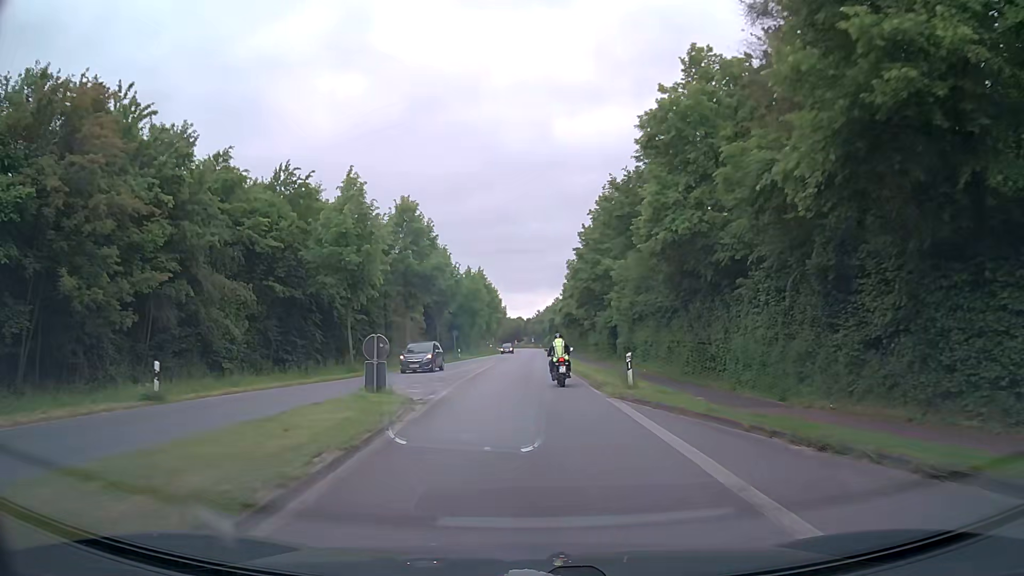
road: primary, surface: asphalt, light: Day
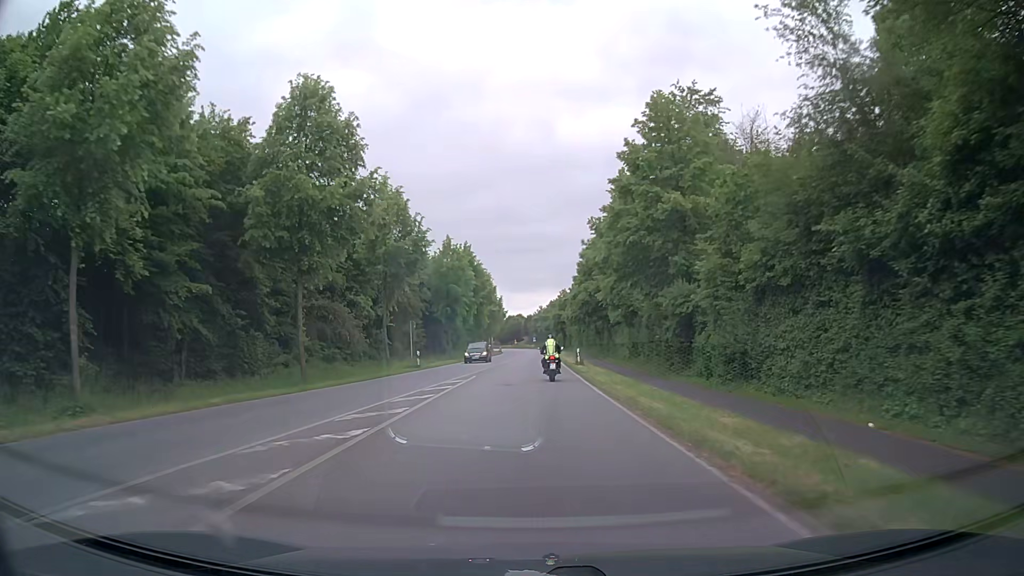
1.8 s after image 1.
(0.0, +25.2) m; 0°
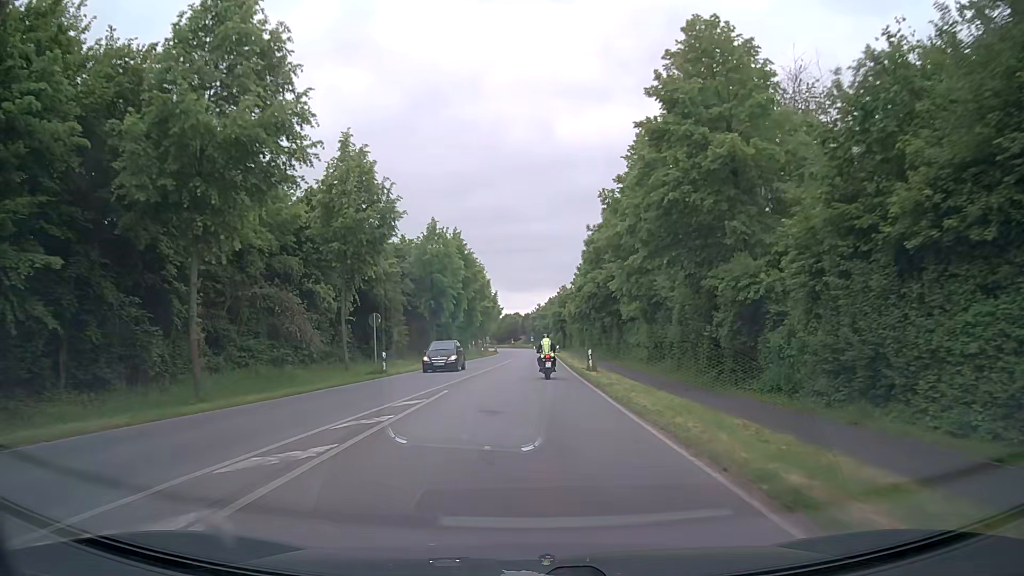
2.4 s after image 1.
(0.0, +9.1) m; 0°
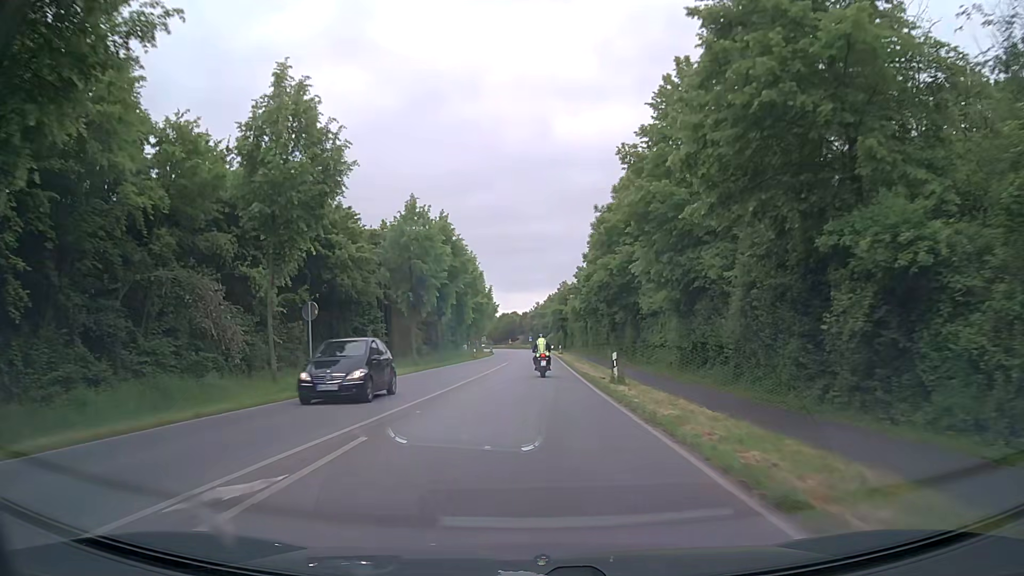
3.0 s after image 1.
(+0.1, +9.4) m; 0°
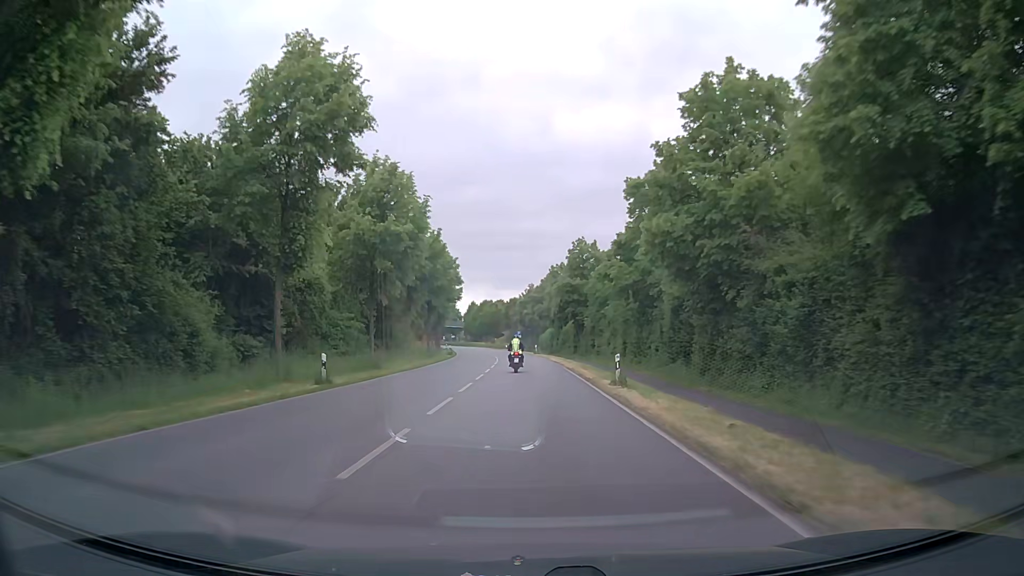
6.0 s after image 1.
(+0.5, +51.6) m; +1°
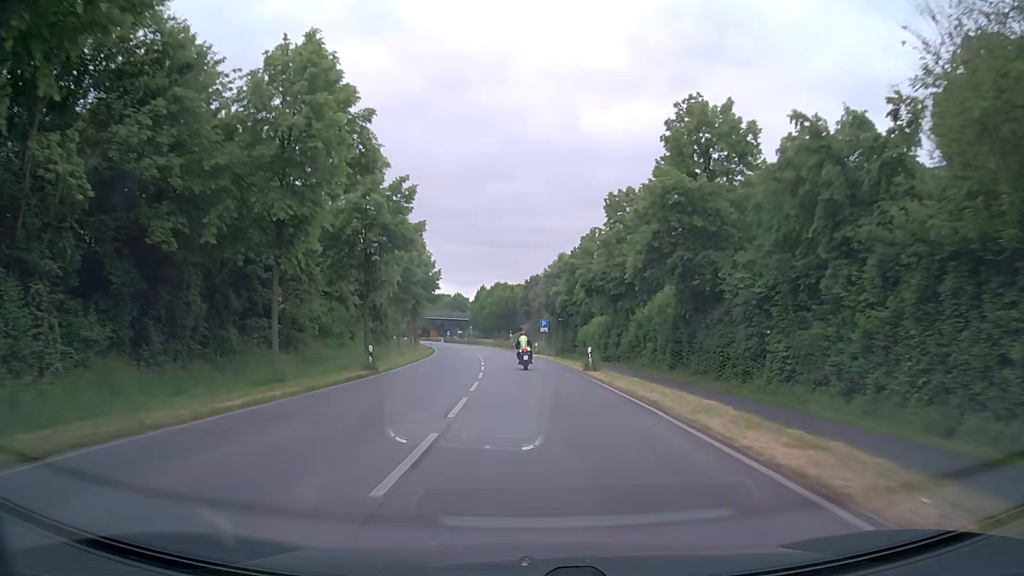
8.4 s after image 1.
(-0.8, +43.2) m; -2°
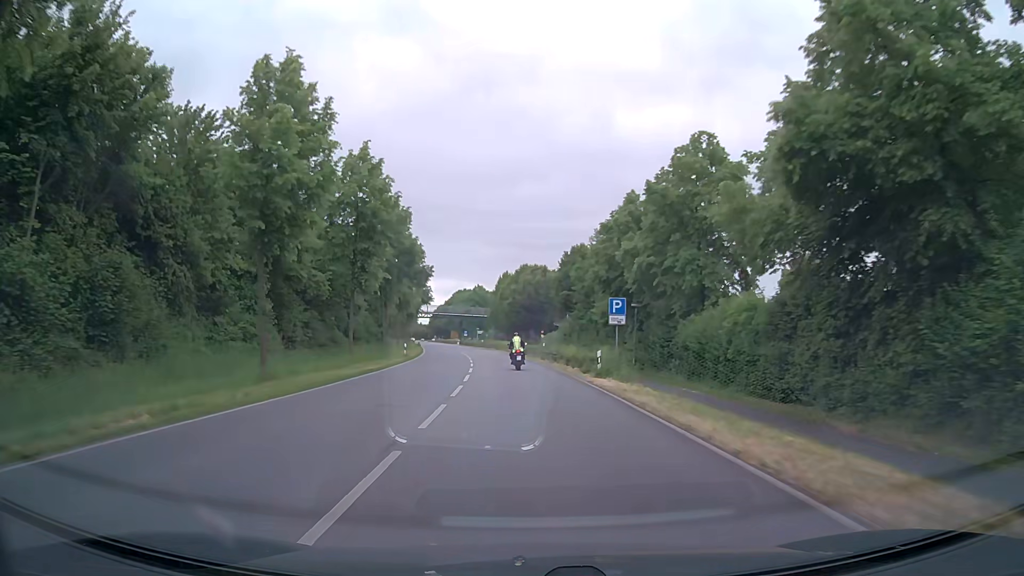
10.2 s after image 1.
(-0.7, +31.8) m; -3°
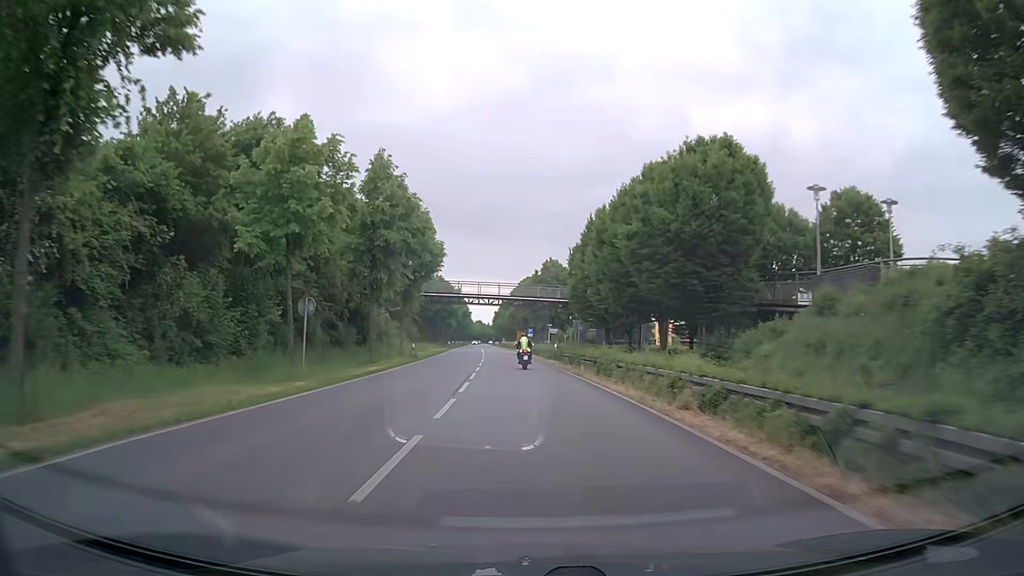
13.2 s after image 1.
(-3.1, +53.3) m; -7°
(0, +10) (0, +20) (-1, +30) (-1, +40) (-2, +50) (-2, +60) (-3, +70) (-3, +80) (-4, +90) (-4, +100) m
